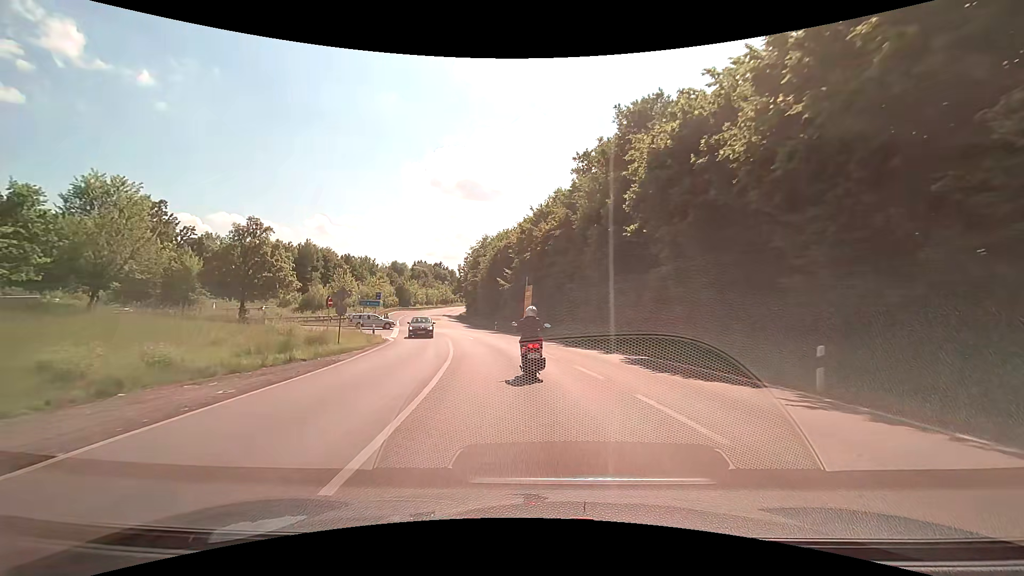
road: secondary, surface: asphalt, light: Day
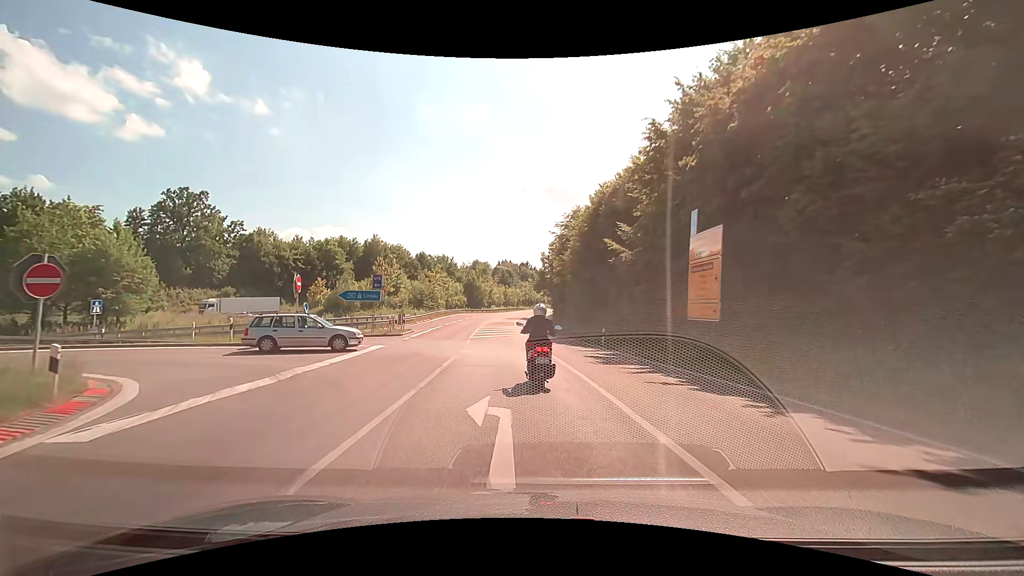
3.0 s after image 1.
(-2.8, +29.2) m; -11°
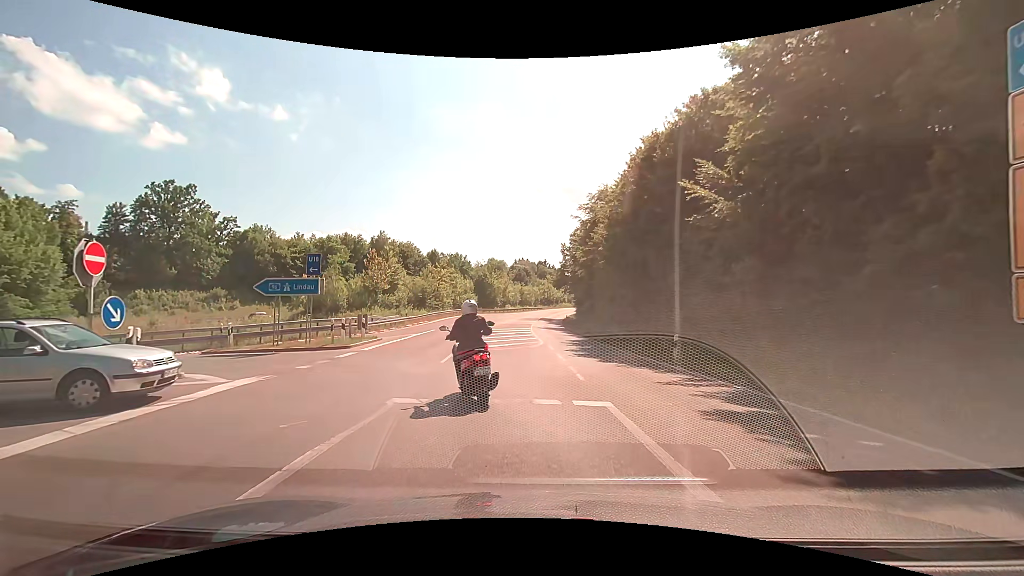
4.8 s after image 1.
(-0.1, +11.3) m; -2°
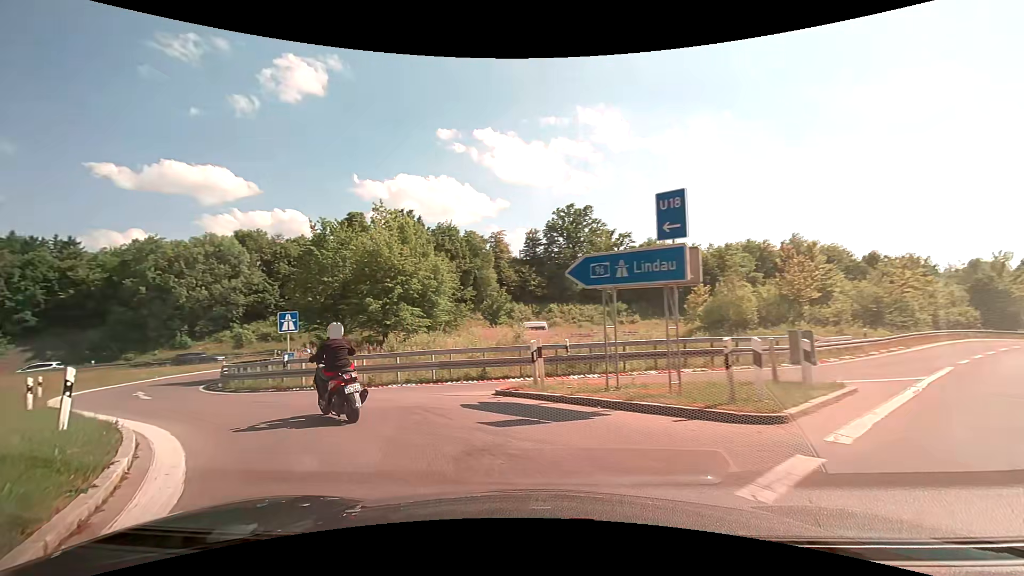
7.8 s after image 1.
(-3.0, +12.5) m; -40°
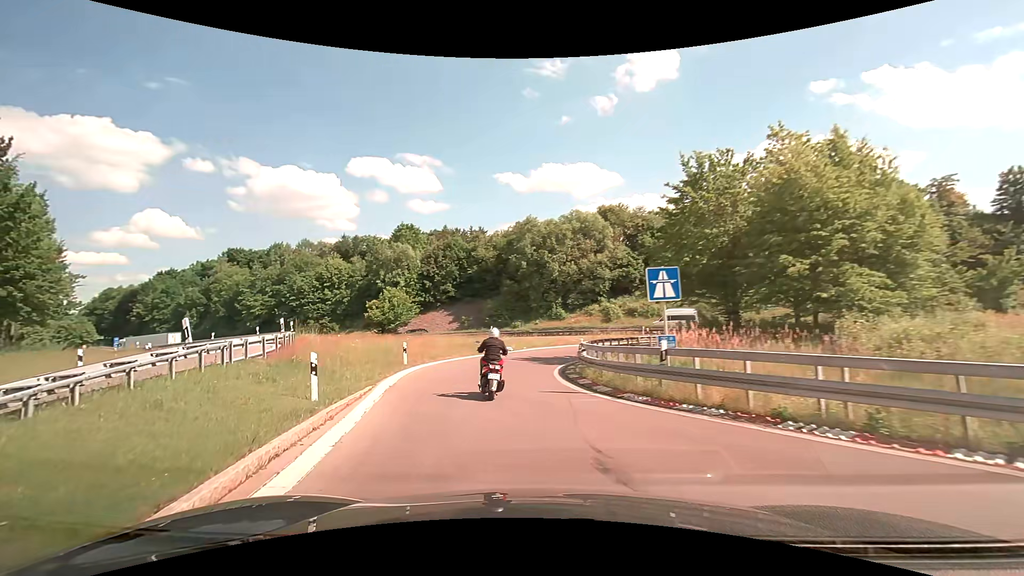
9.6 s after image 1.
(-4.1, +9.8) m; -41°
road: motorway_link
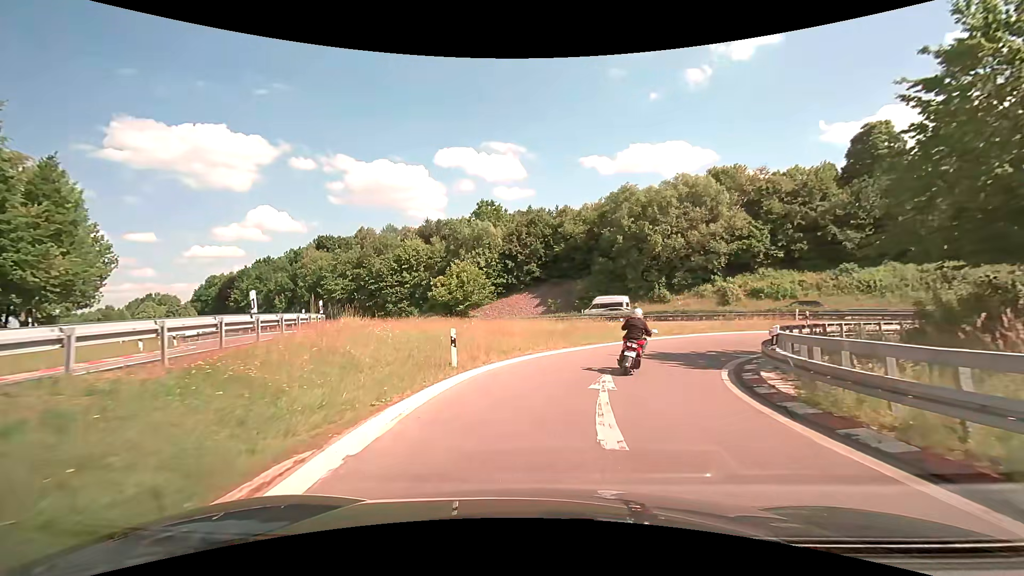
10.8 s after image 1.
(-1.3, +9.6) m; -11°
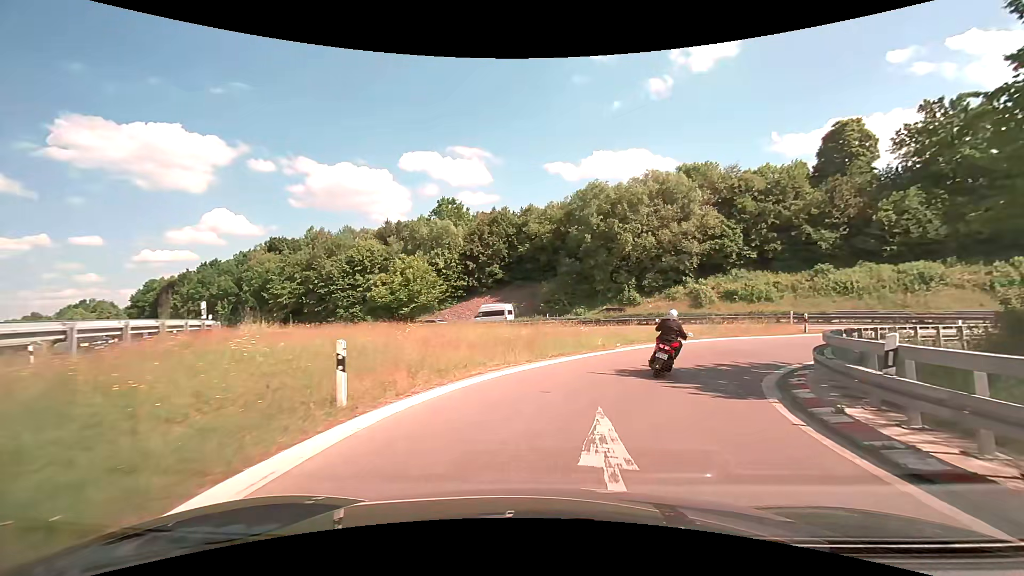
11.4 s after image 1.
(+0.1, +5.2) m; +3°
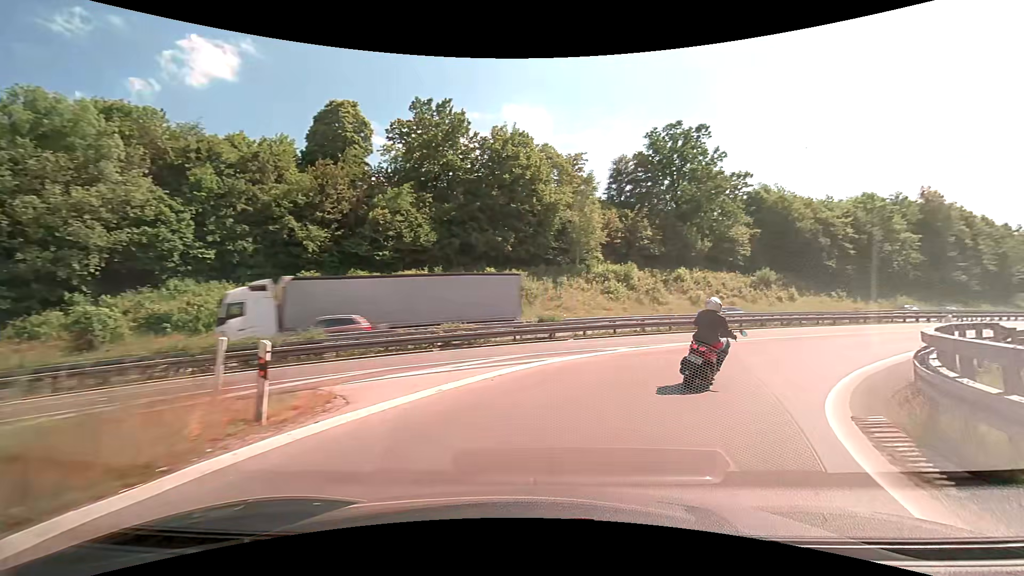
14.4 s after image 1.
(+9.5, +22.1) m; +54°
(+2, +10) (+8, +18) (+16, +24) (+24, +29) (+33, +34) (+42, +40) (+50, +45) (+59, +50) (+67, +55) (+76, +61) m
